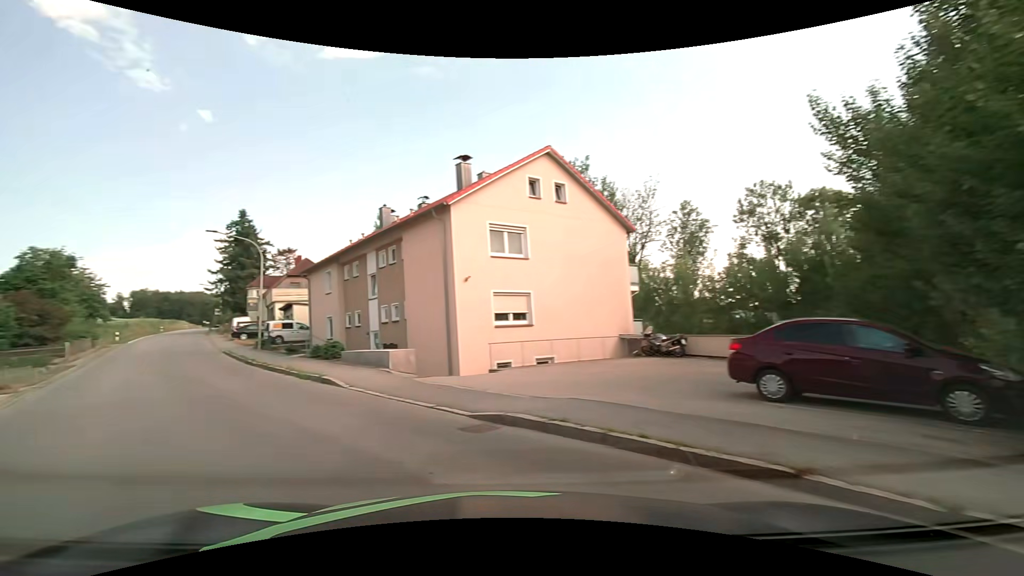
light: Day
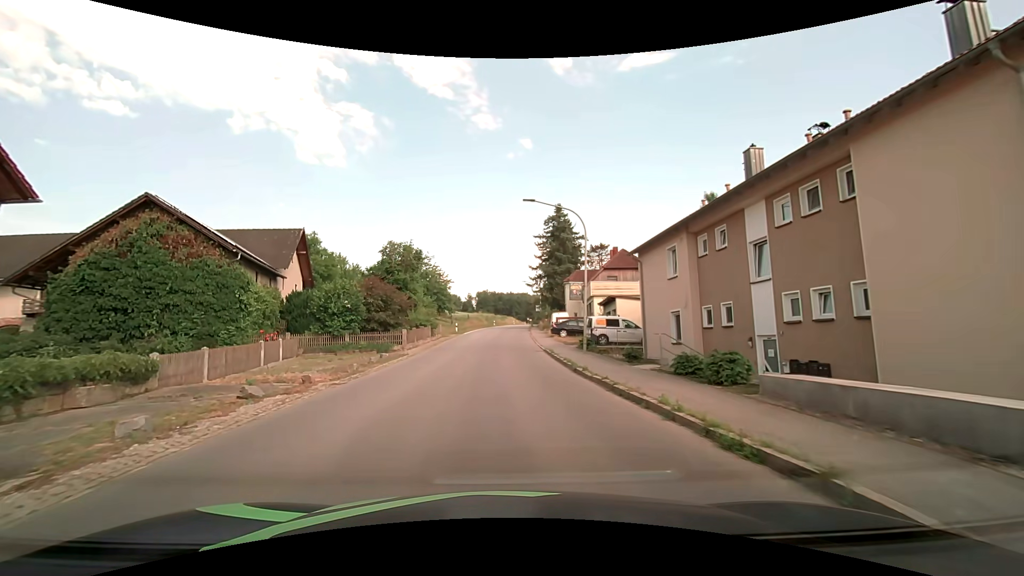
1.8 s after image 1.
(-4.4, +9.9) m; -34°
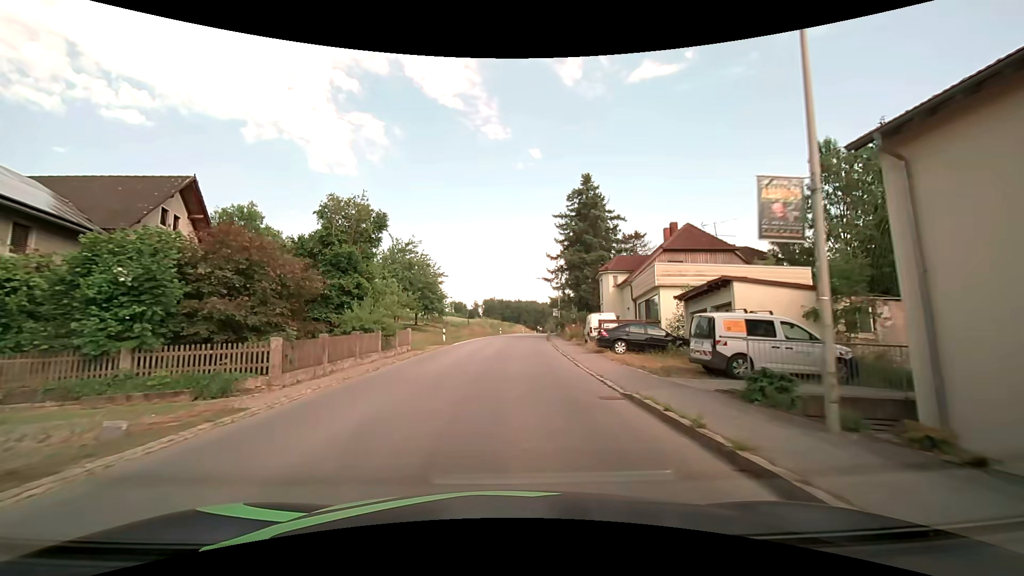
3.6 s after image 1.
(-0.2, +17.5) m; 0°
(0, +10) (0, +20) (0, +30) (+1, +40) (+1, +50) (+2, +60) (+3, +70) (+4, +80) (+5, +90) (+6, +100) m
